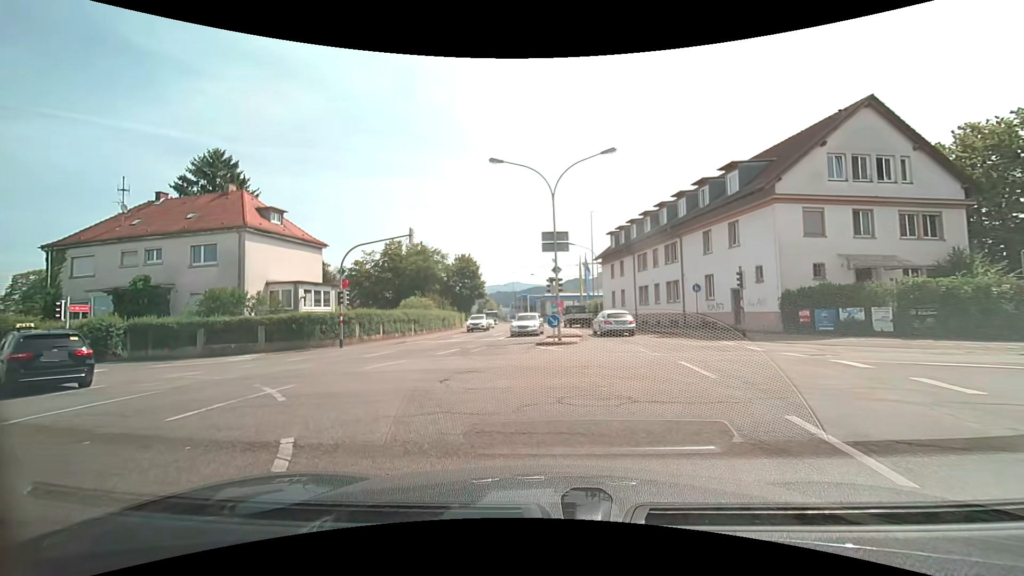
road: secondary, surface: asphalt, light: Day
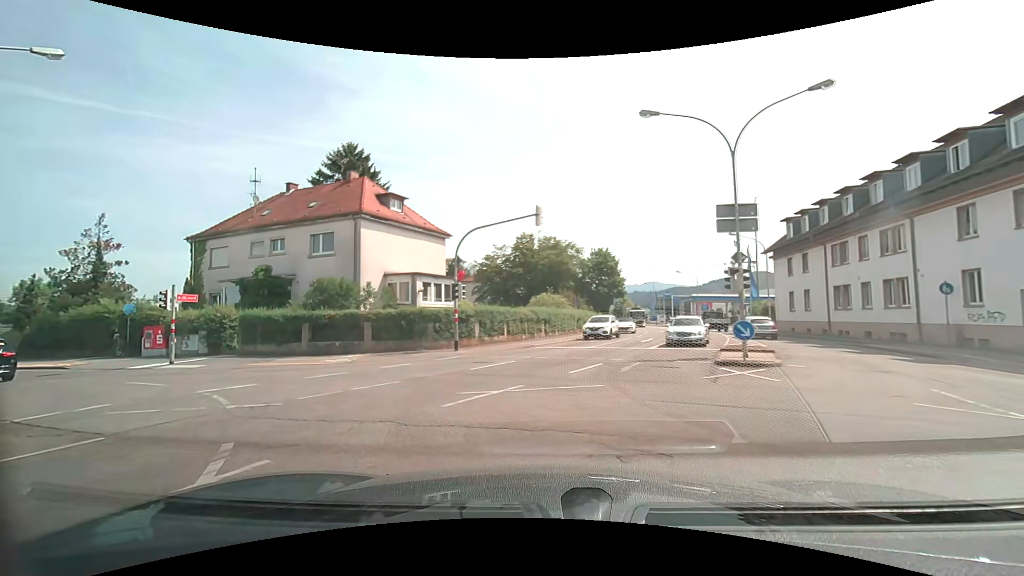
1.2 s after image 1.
(-0.7, +6.0) m; -15°
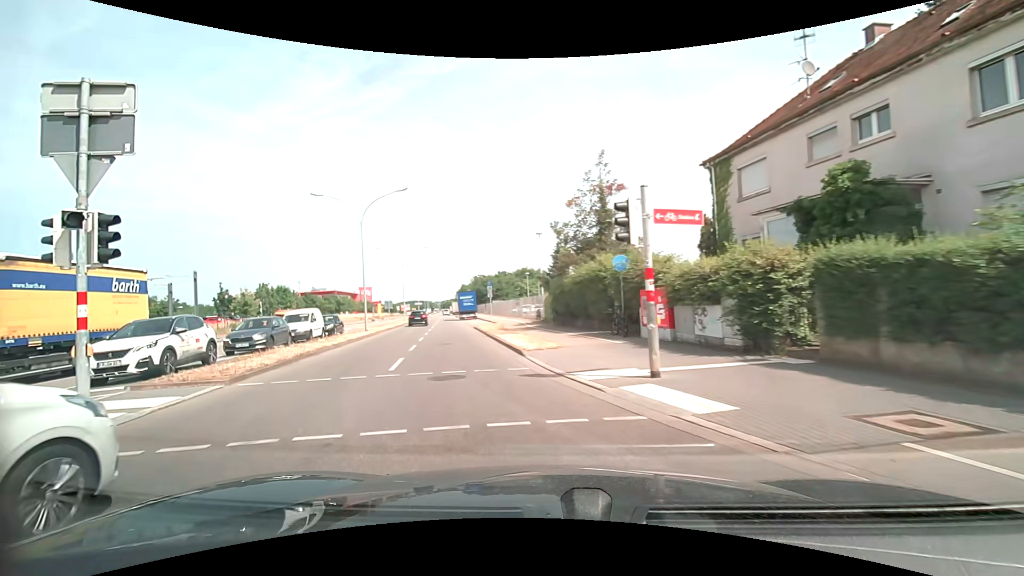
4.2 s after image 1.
(-8.1, +15.0) m; -57°
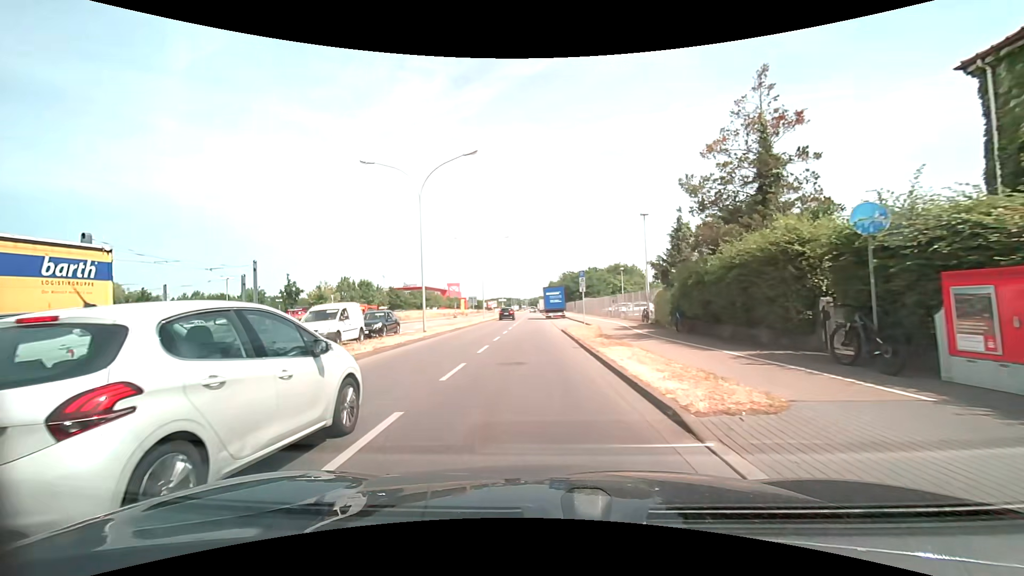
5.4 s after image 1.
(-1.0, +8.4) m; -11°
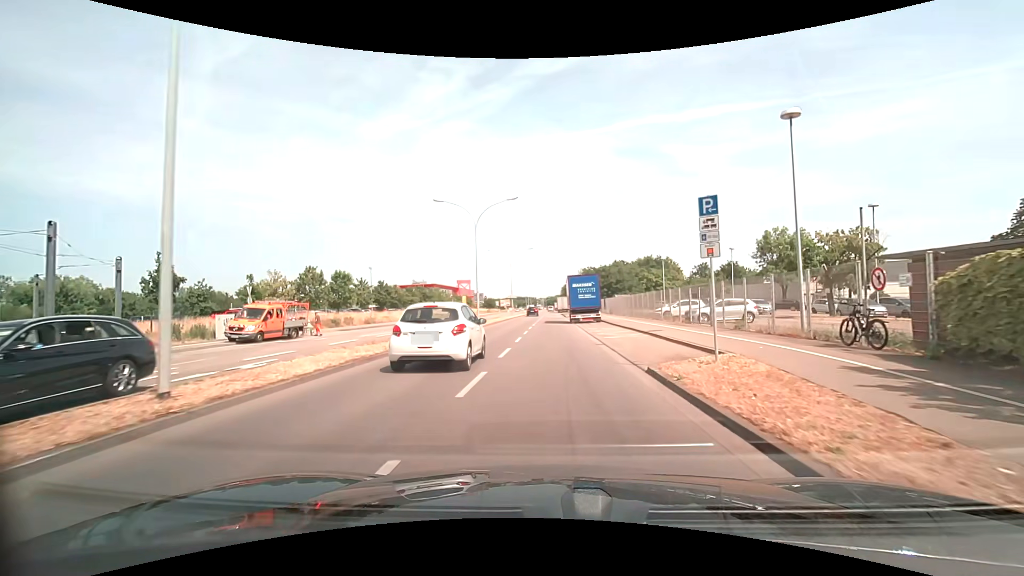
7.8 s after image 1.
(-1.1, +20.4) m; -3°
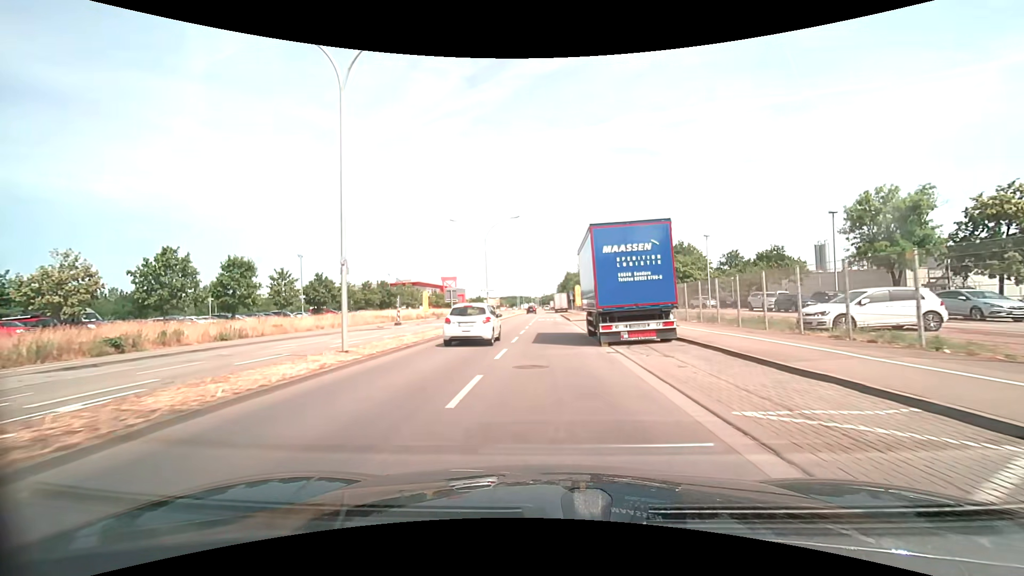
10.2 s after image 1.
(+0.2, +25.1) m; +1°
